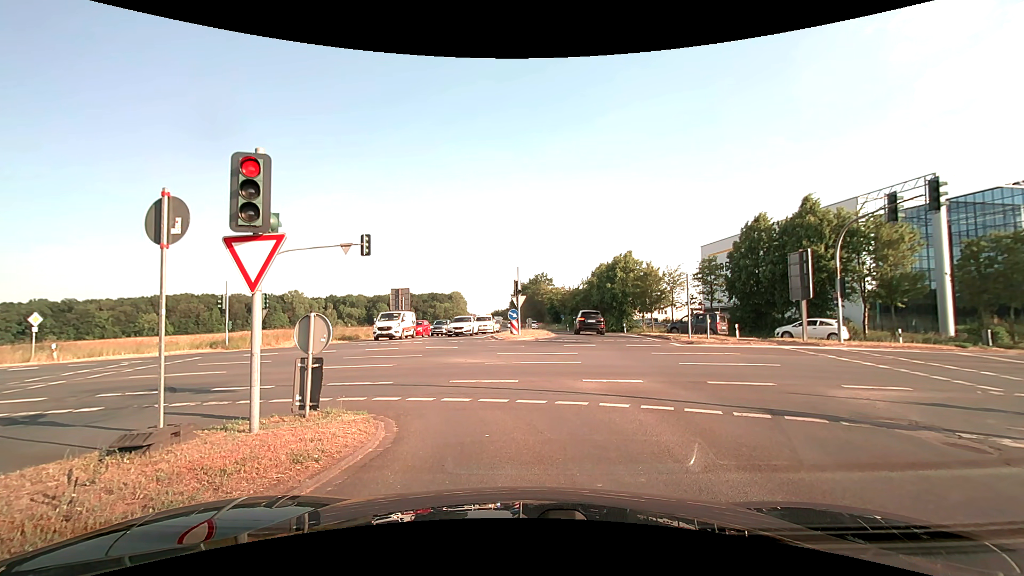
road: secondary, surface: asphalt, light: Day
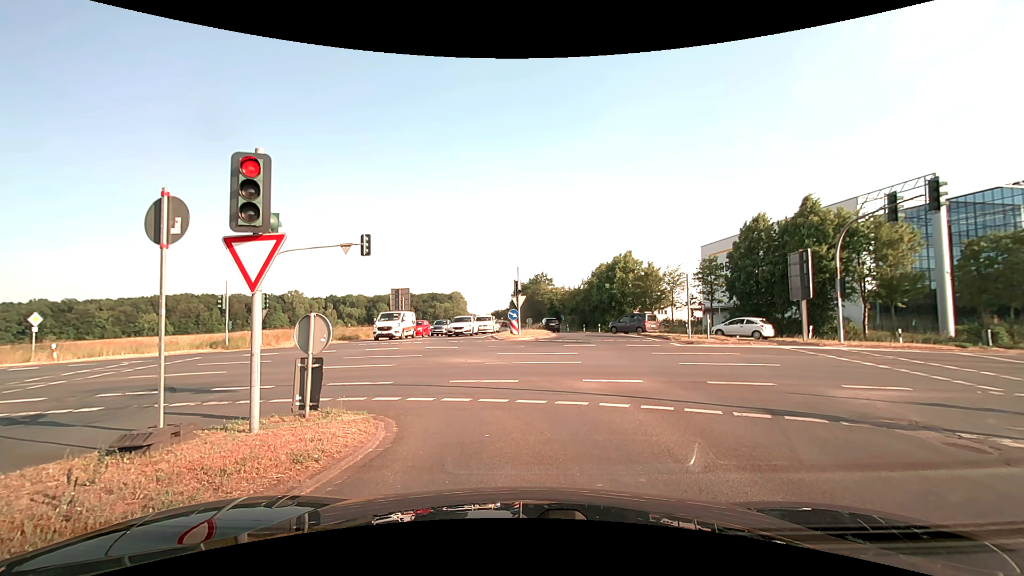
(0.0, 0.0) m; 0°
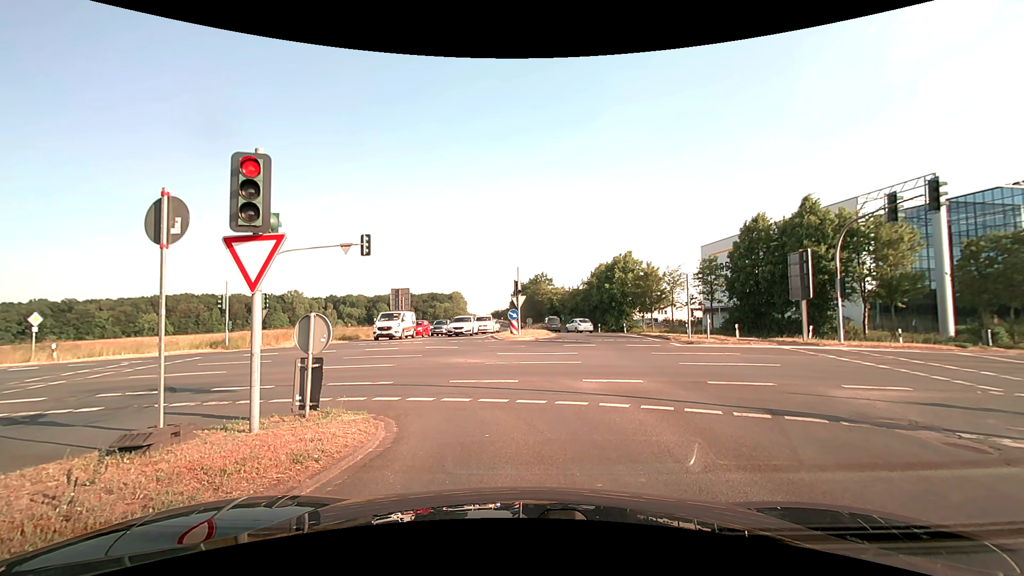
(0.0, 0.0) m; 0°
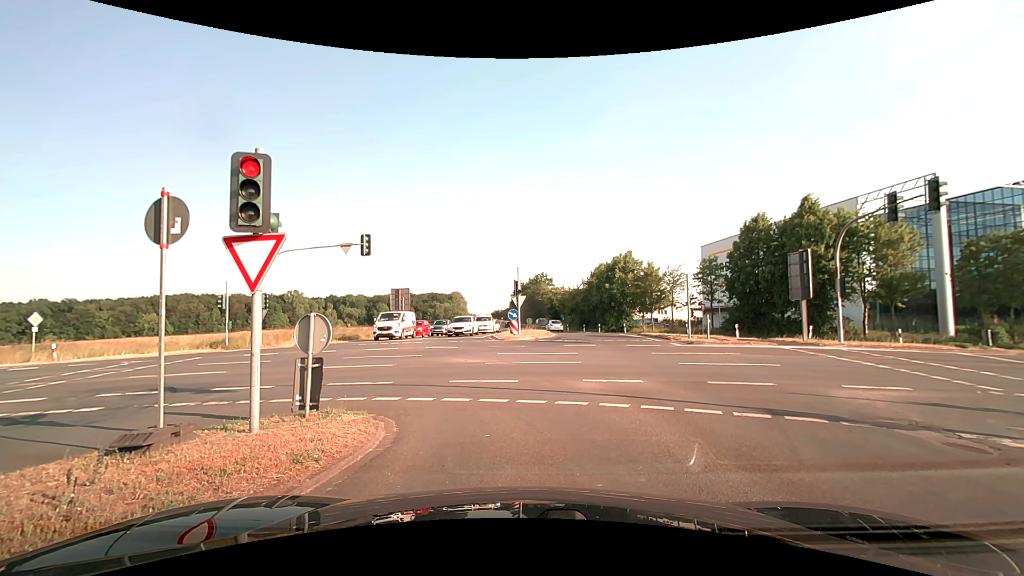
(0.0, 0.0) m; 0°
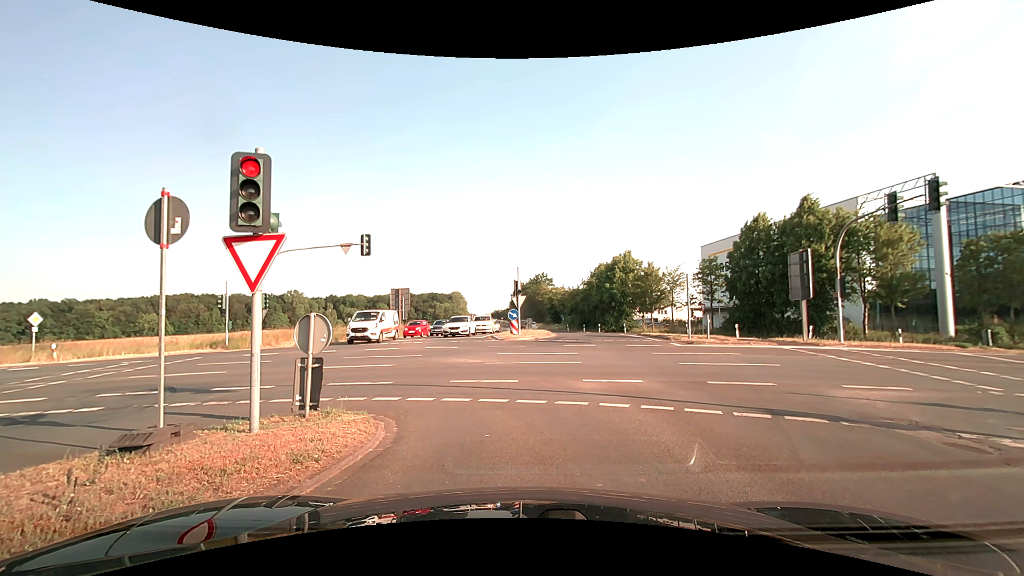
(0.0, 0.0) m; 0°
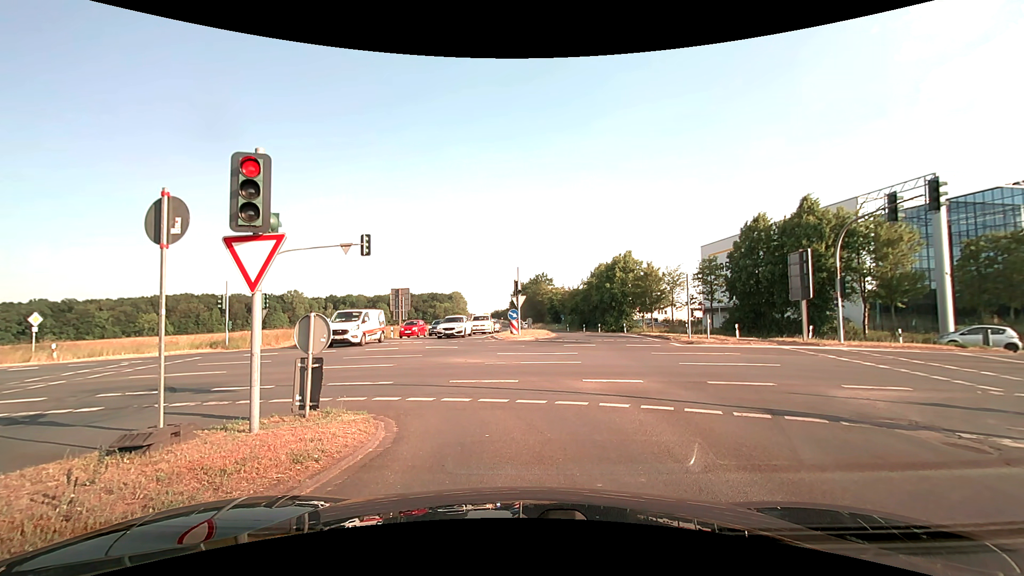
(0.0, 0.0) m; 0°
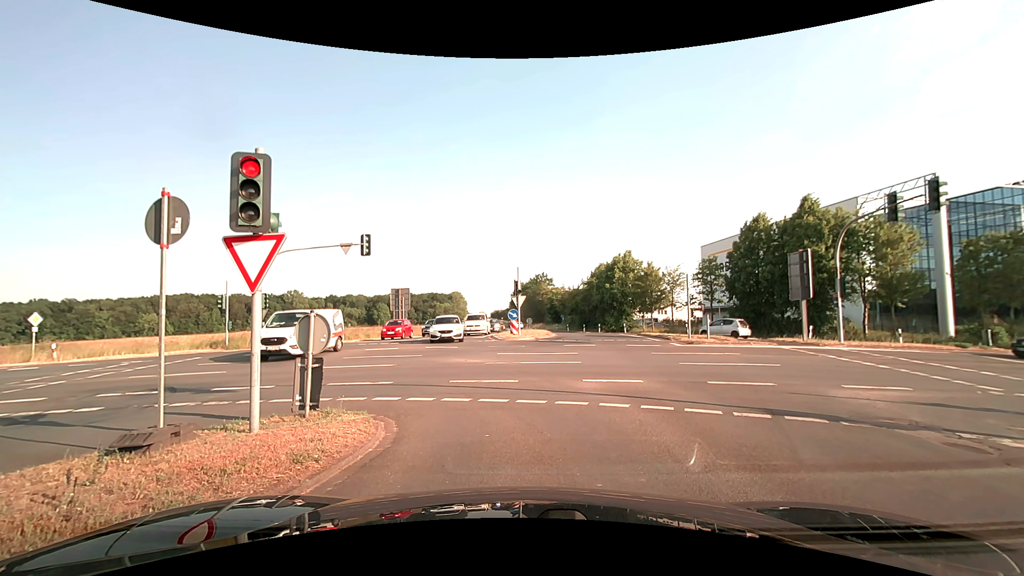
(0.0, 0.0) m; 0°
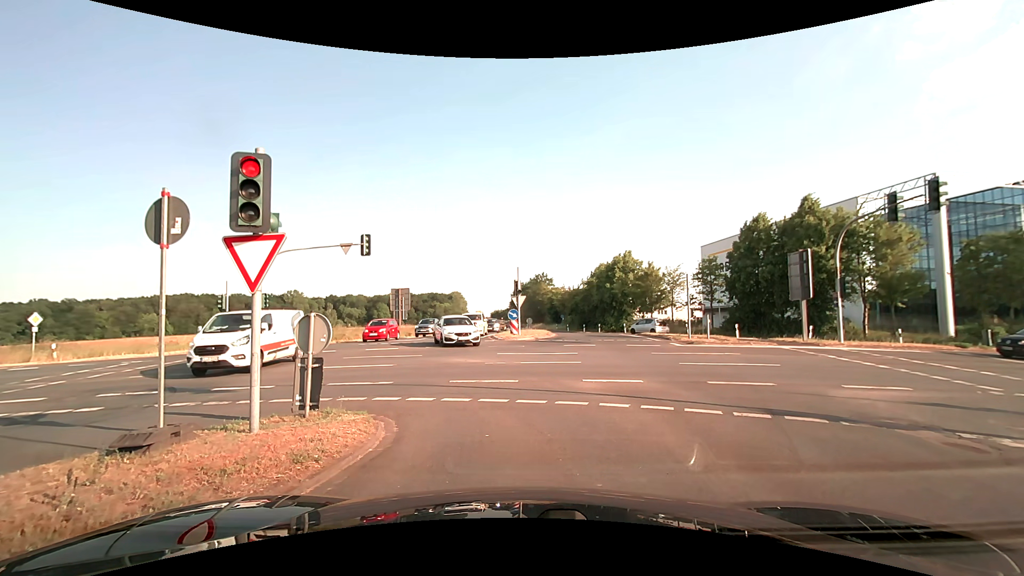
(0.0, 0.0) m; 0°
(0, +10) (-5, +19) (-13, +24) (-23, +26) (-33, +26) (-43, +27) (-53, +28) (-63, +28) (-73, +29) (-83, +29) m
